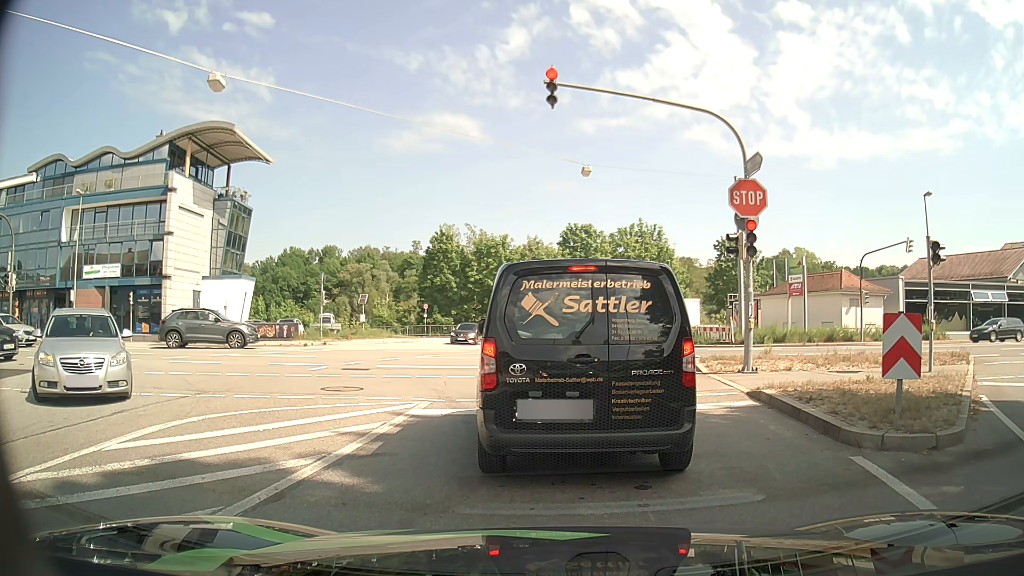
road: tertiary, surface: asphalt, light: Day
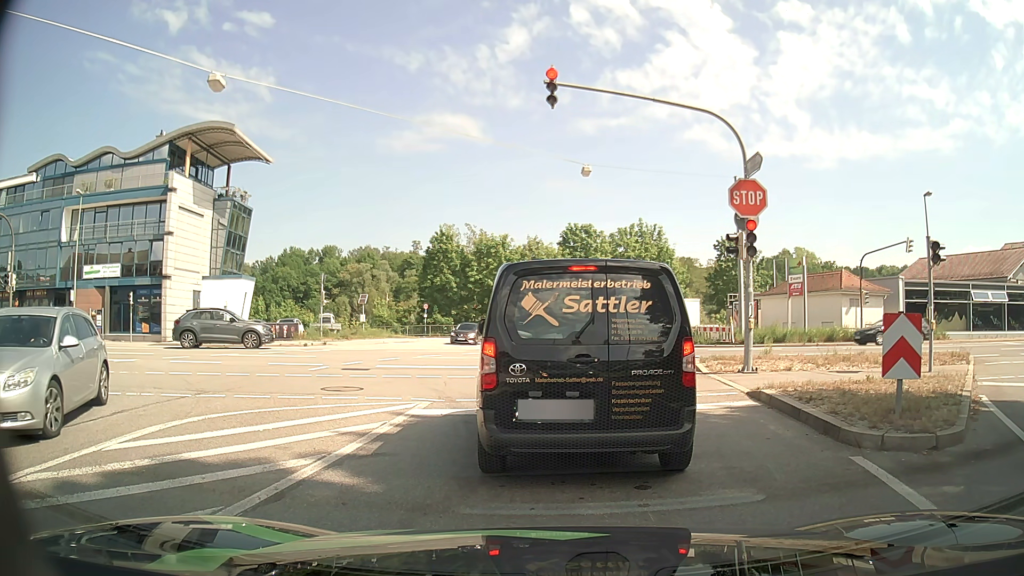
(0.0, 0.0) m; 0°
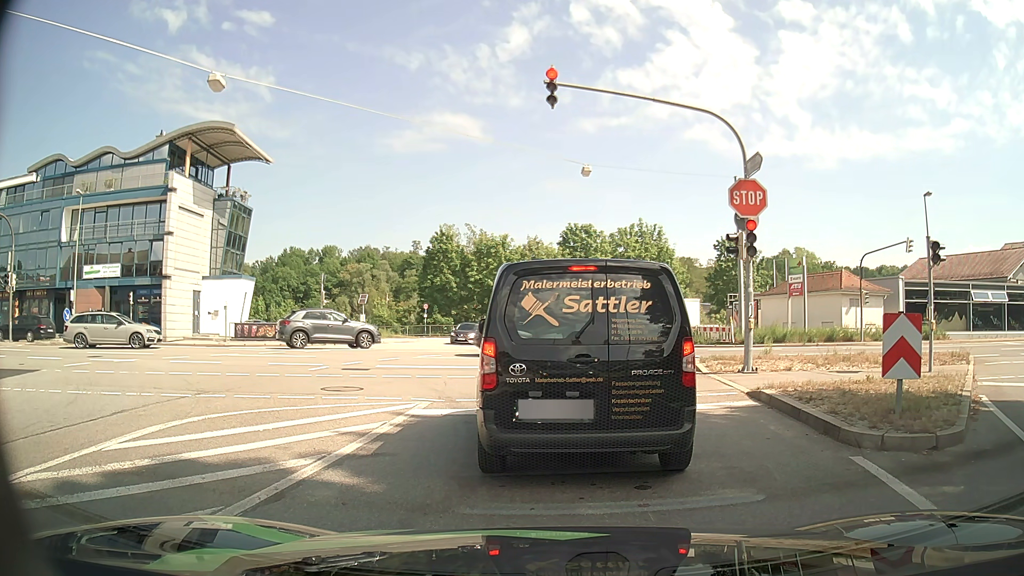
(0.0, 0.0) m; 0°
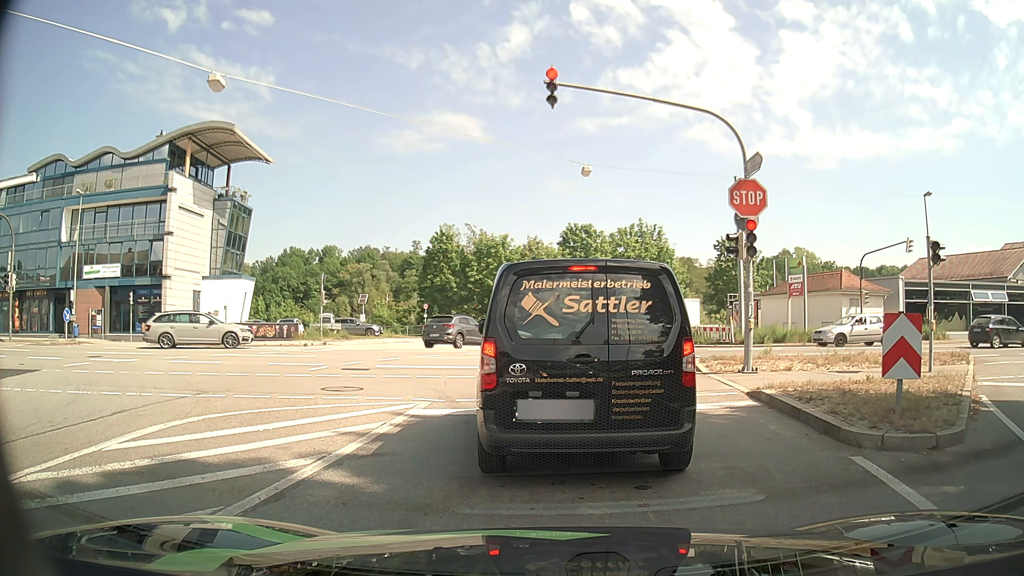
(0.0, 0.0) m; 0°
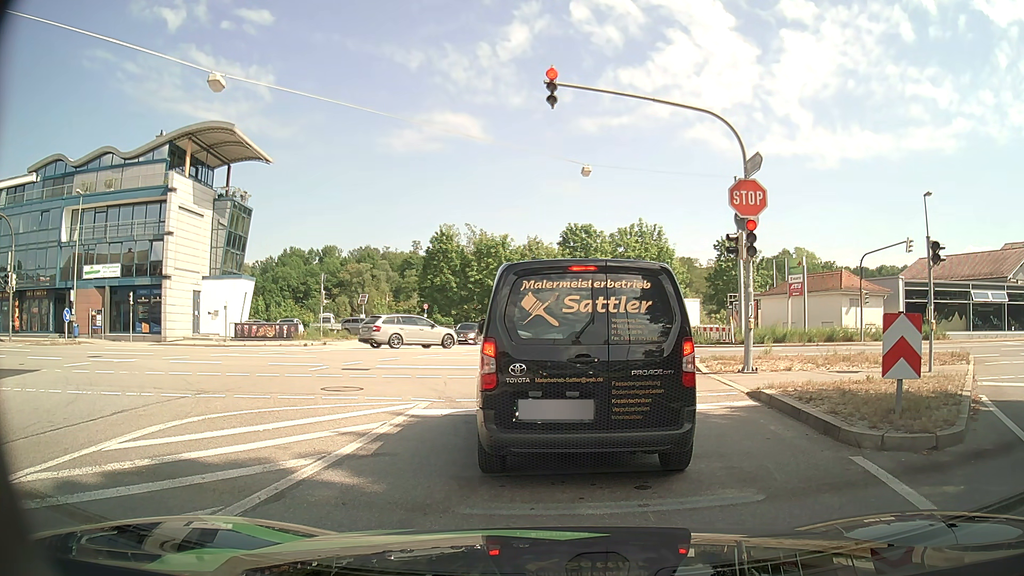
(0.0, 0.0) m; 0°
(0, +10) (-2, +20) (-7, +29) (-16, +33) (-26, +32) (-36, +31) (-45, +30) (-55, +29) (-65, +28) (-75, +27) m
